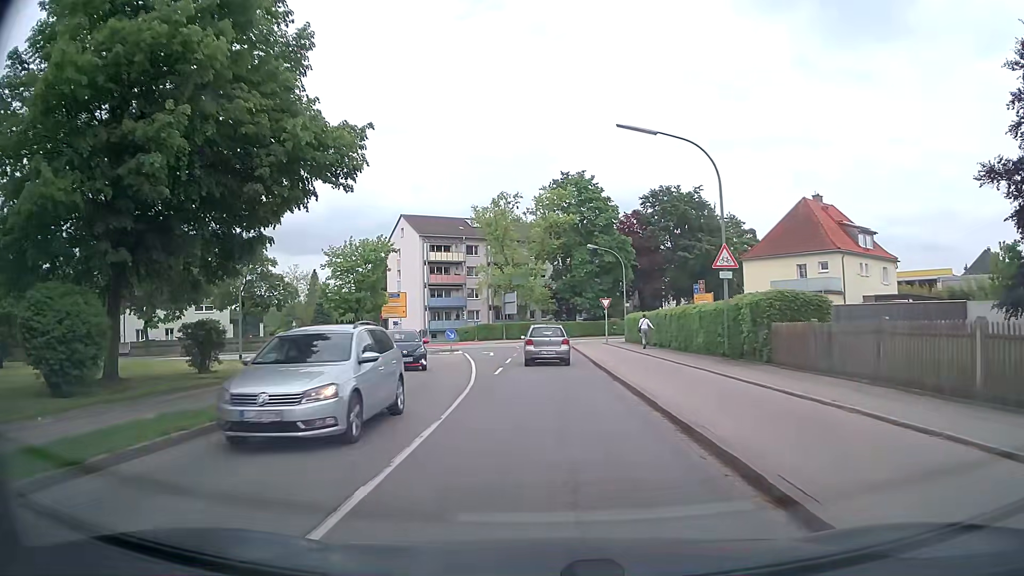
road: tertiary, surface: asphalt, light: Day
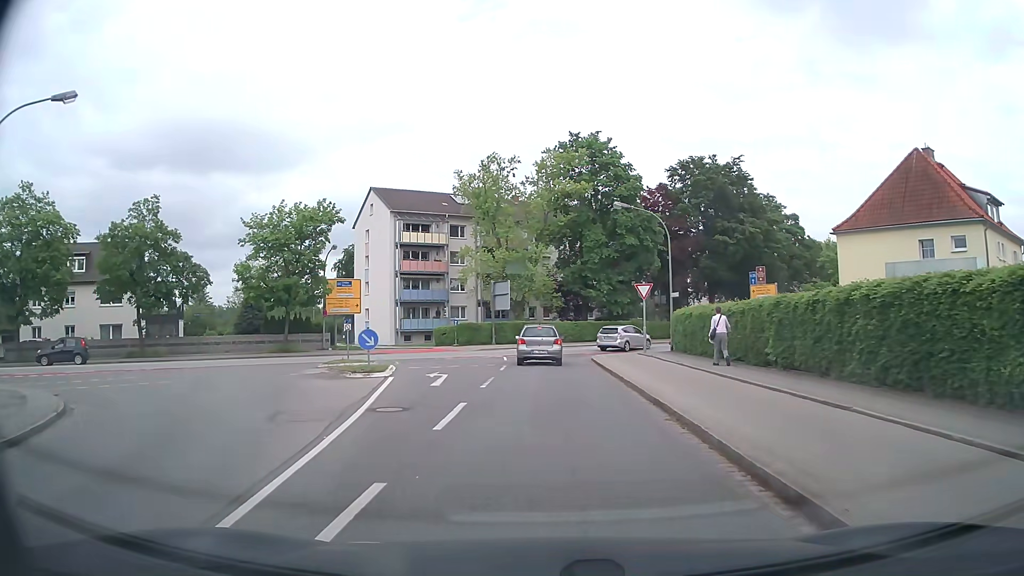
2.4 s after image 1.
(-0.1, +17.5) m; 0°
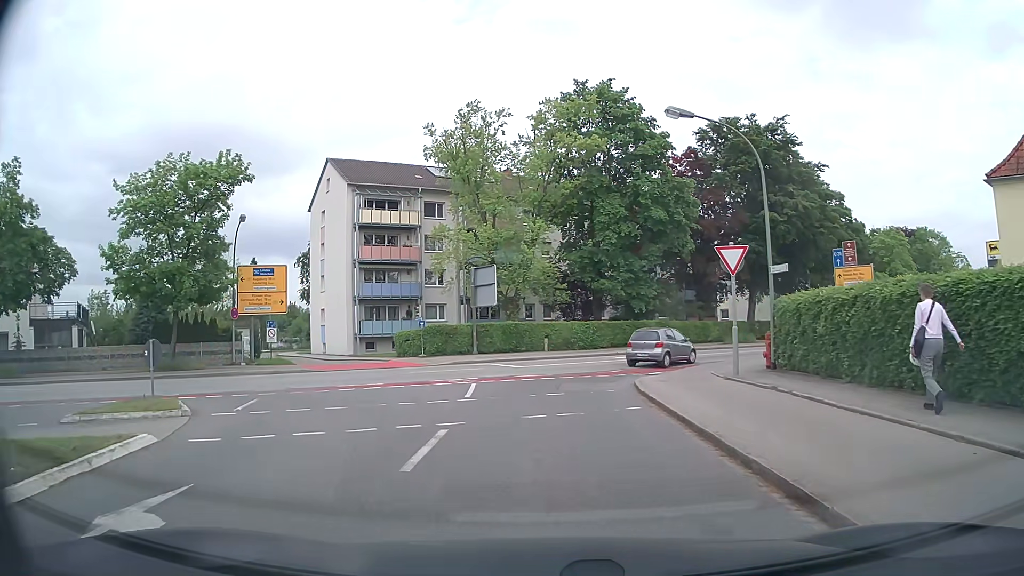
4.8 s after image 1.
(-0.1, +14.6) m; -1°
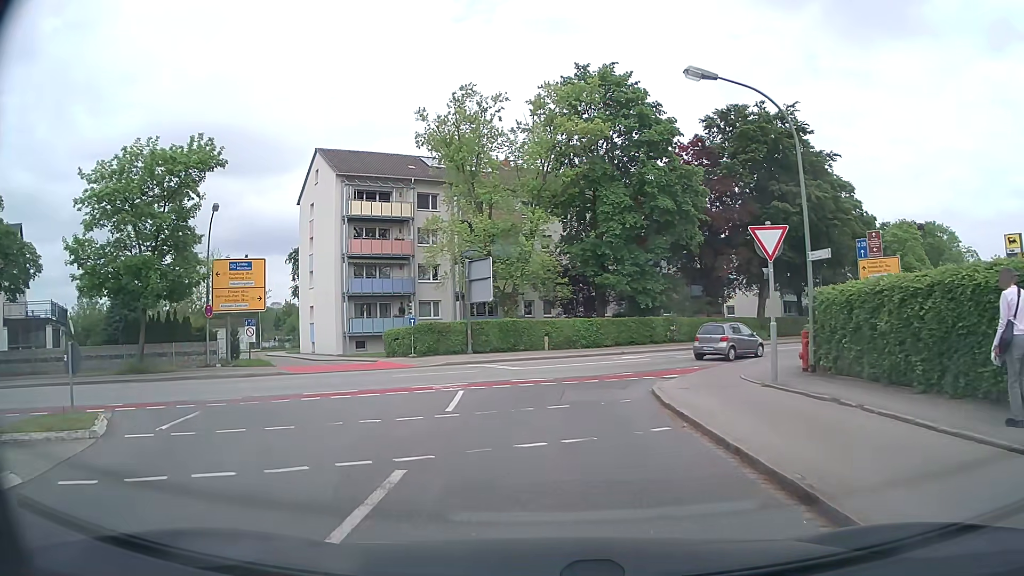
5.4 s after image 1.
(0.0, +2.8) m; 0°
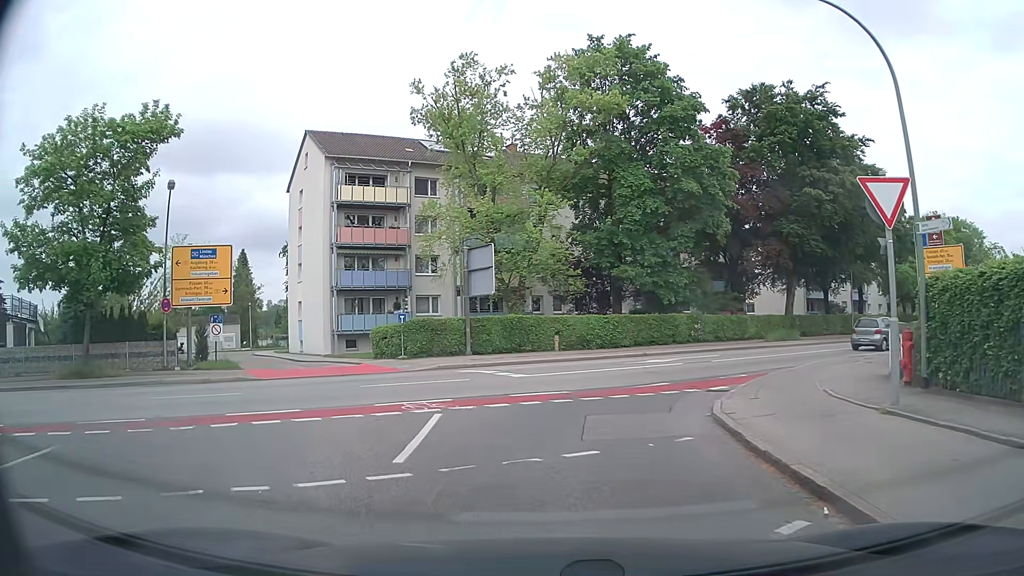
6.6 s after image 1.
(0.0, +4.6) m; -2°
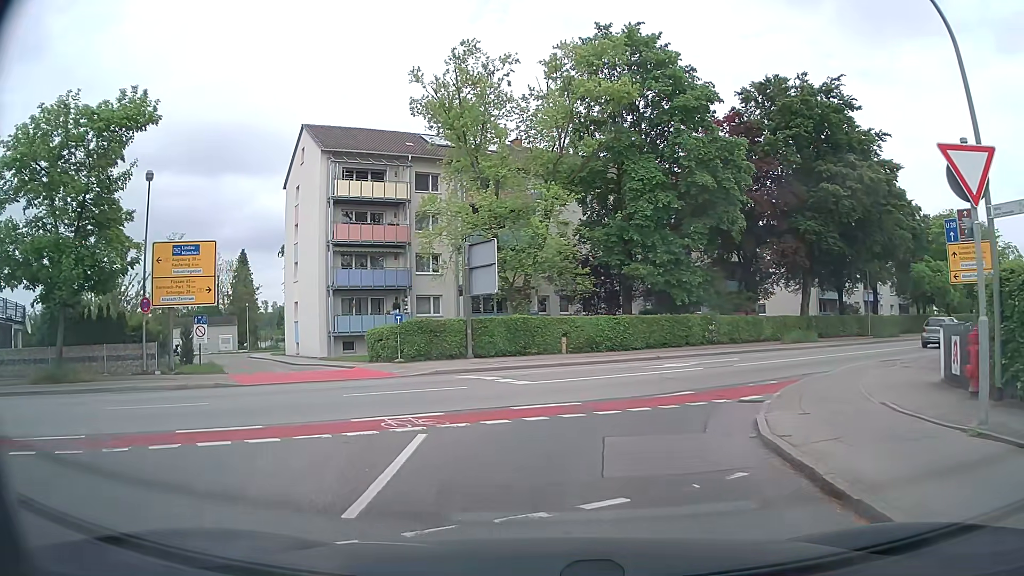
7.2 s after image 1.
(0.0, +2.0) m; 0°
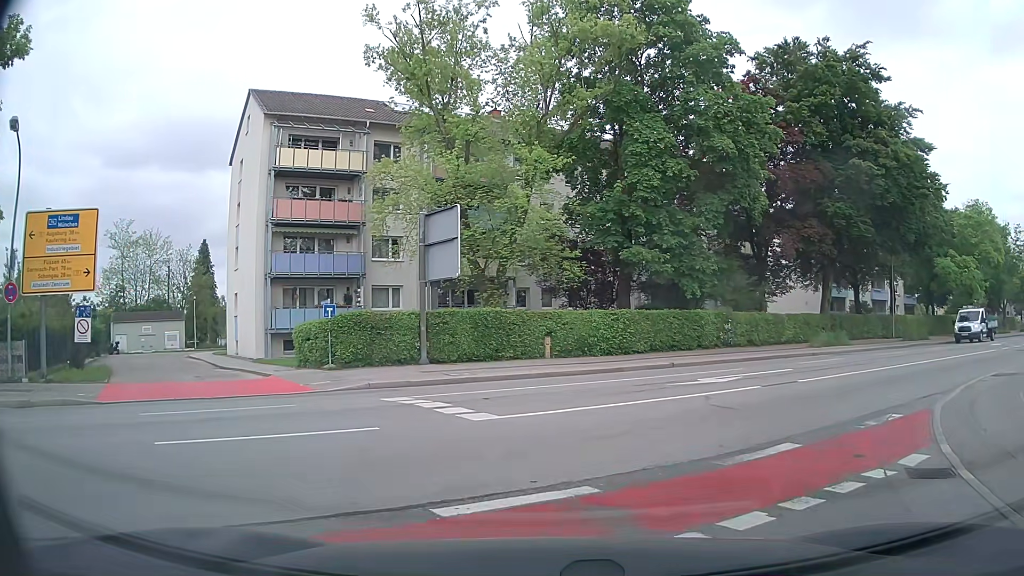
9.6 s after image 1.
(+0.1, +7.1) m; +1°
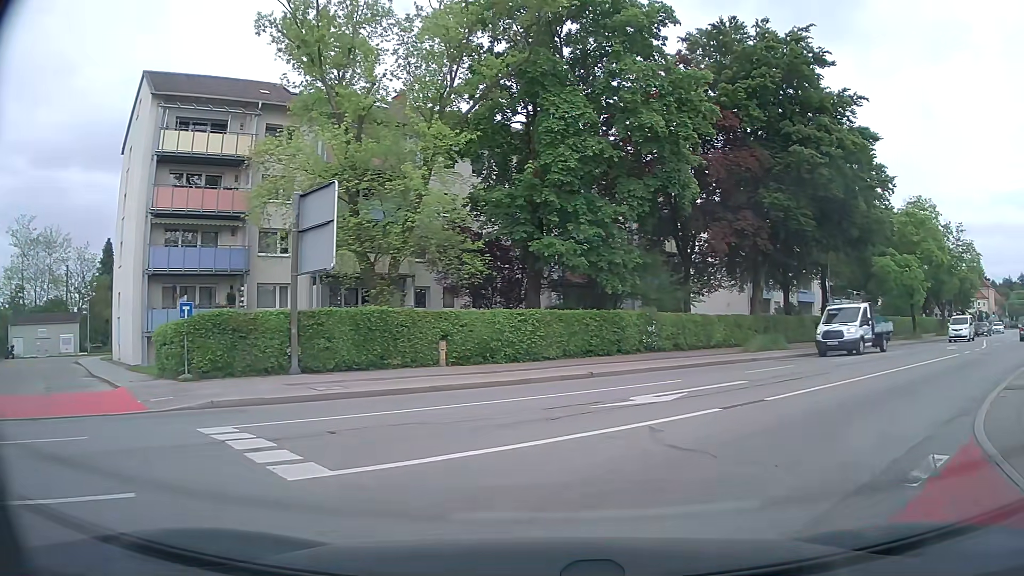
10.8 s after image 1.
(+0.2, +3.8) m; +7°
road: secondary
(+3, +9) (+10, +16) (+18, +23) (+25, +30) (+33, +36) (+40, +43) (+48, +50) (+55, +56) (+62, +63) (+70, +69) m
